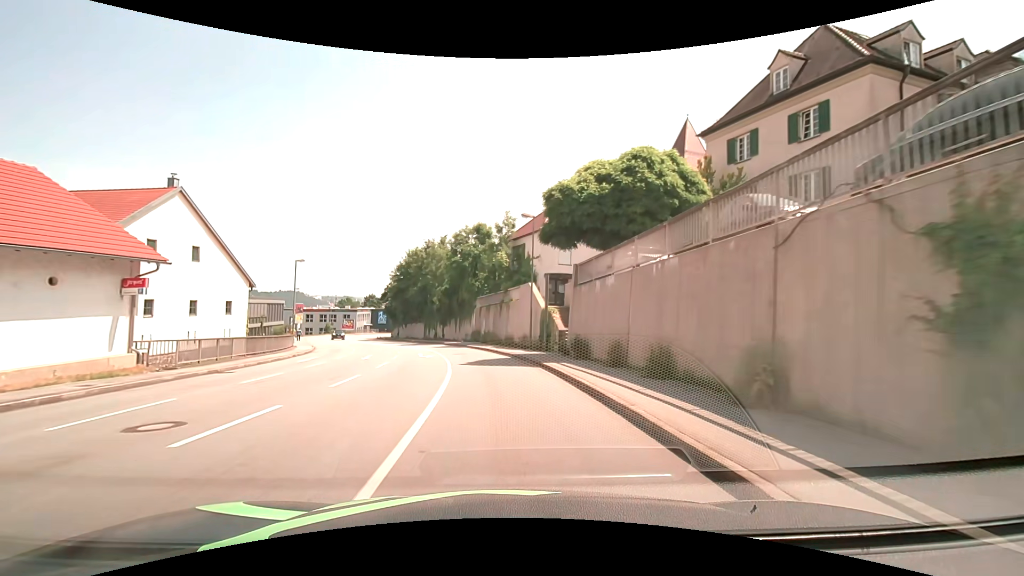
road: tertiary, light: Day
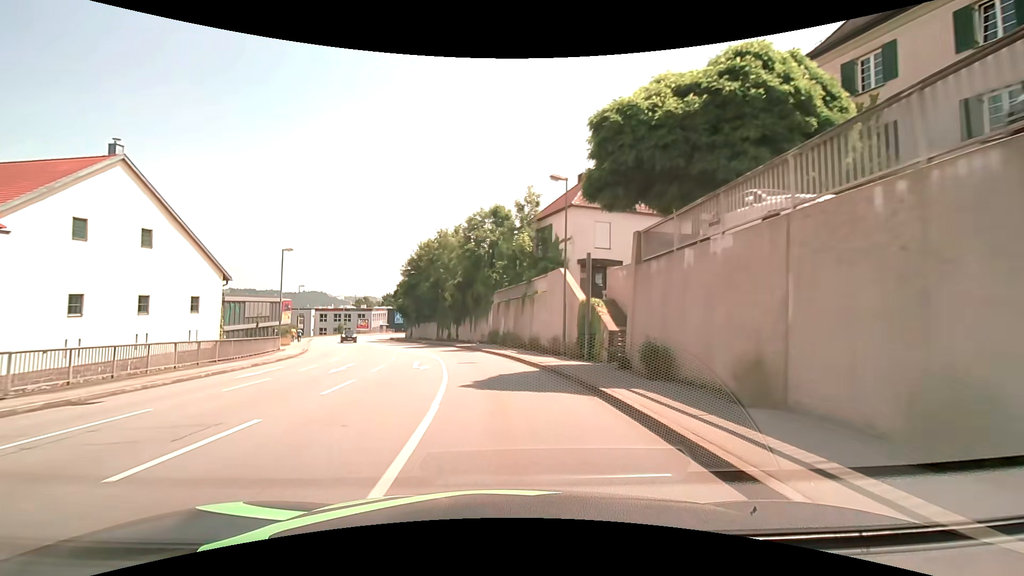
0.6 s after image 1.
(-0.1, +7.3) m; -2°
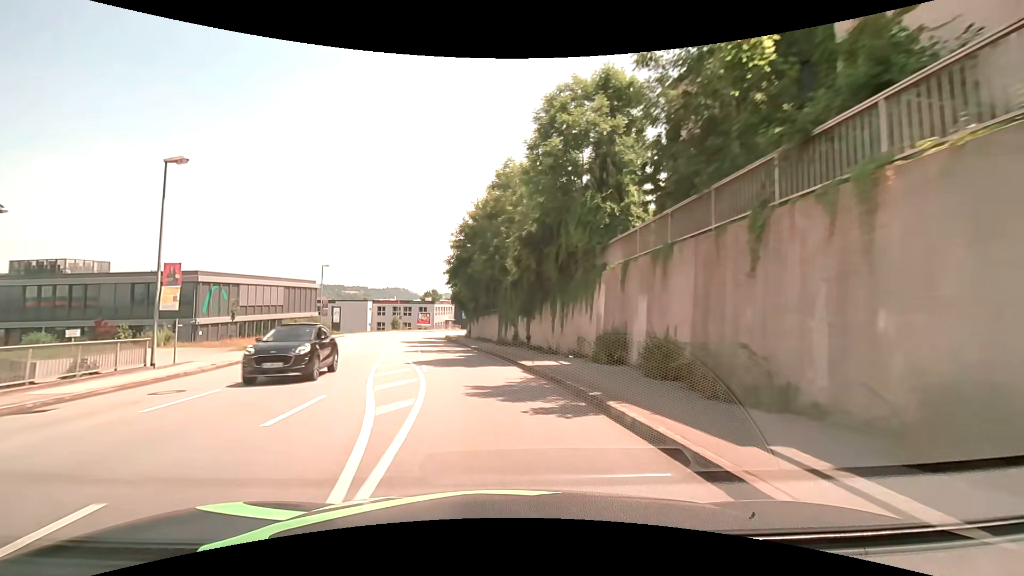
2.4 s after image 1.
(-1.6, +22.3) m; -8°
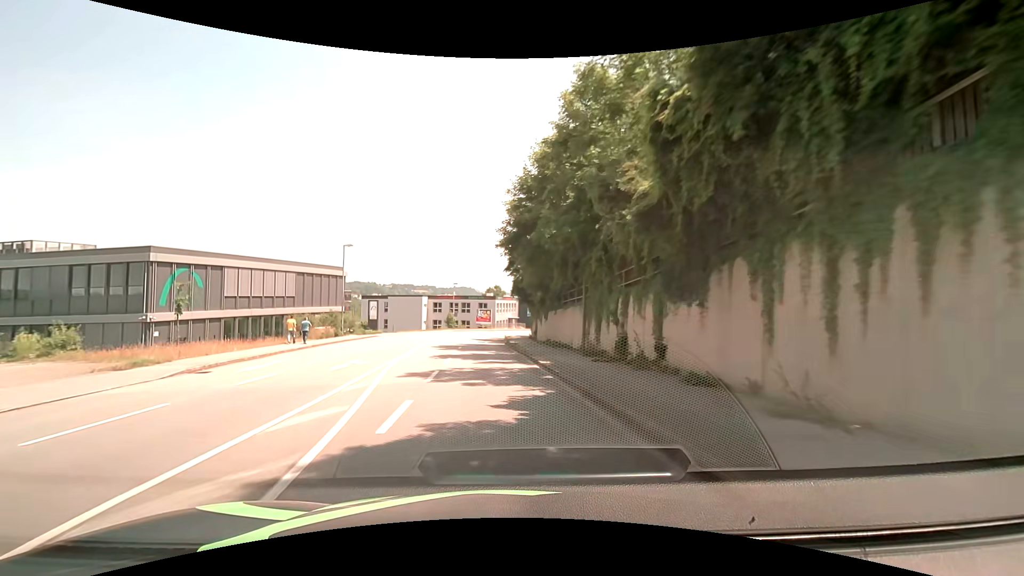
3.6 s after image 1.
(-1.0, +15.2) m; -8°
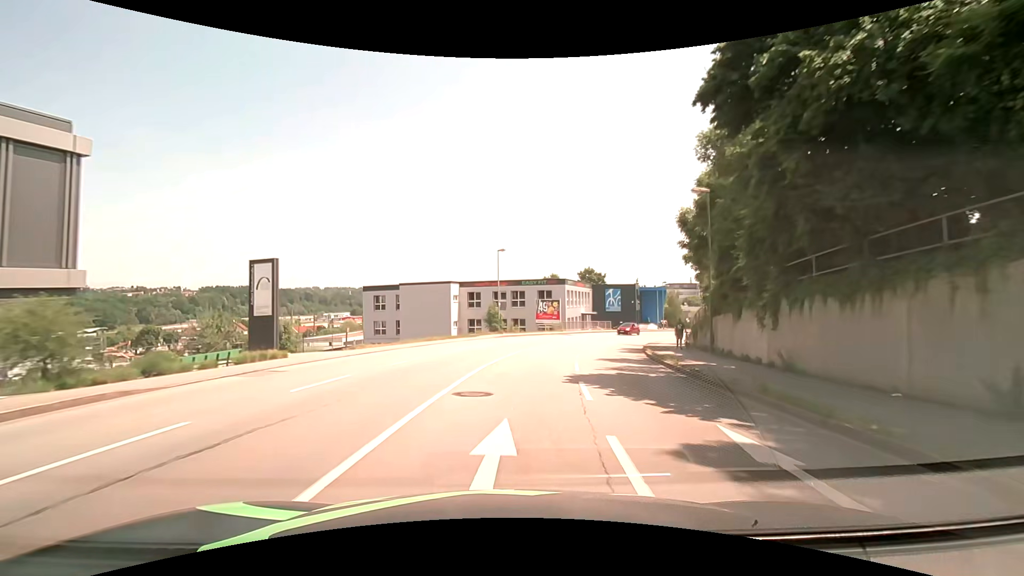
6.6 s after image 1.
(-3.6, +39.1) m; -5°
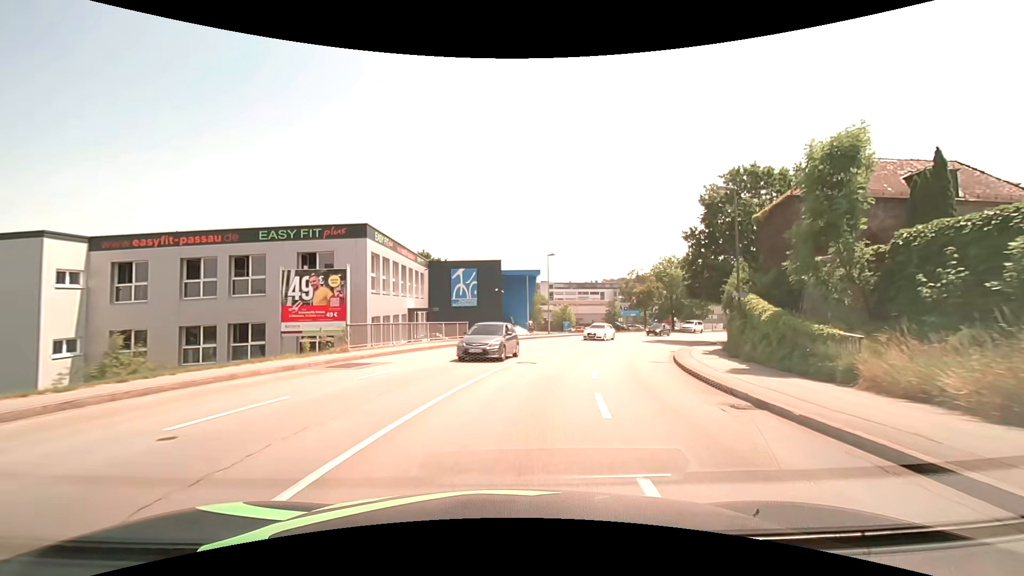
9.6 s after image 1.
(+5.6, +37.3) m; +18°
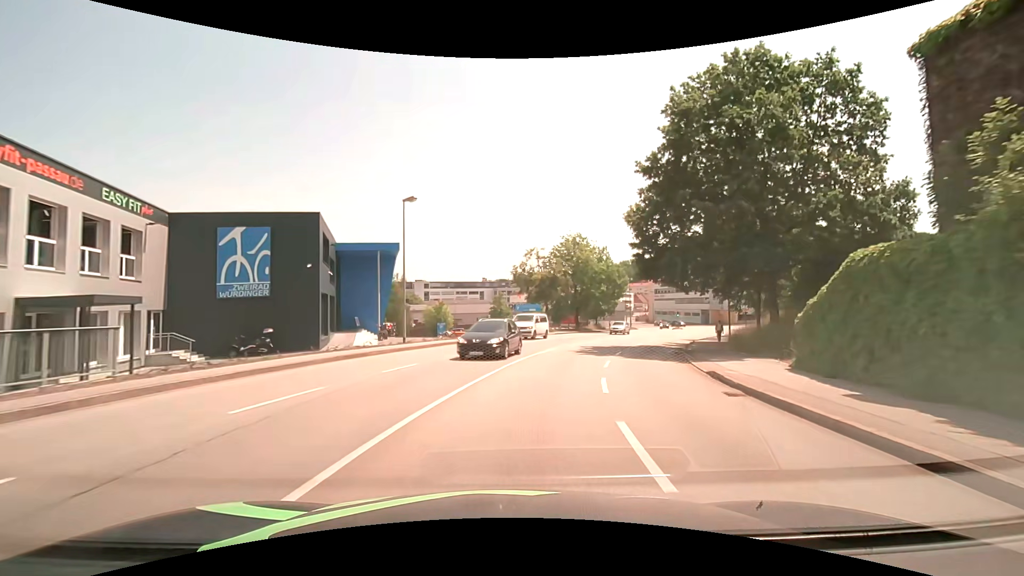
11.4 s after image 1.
(+2.7, +21.5) m; +15°
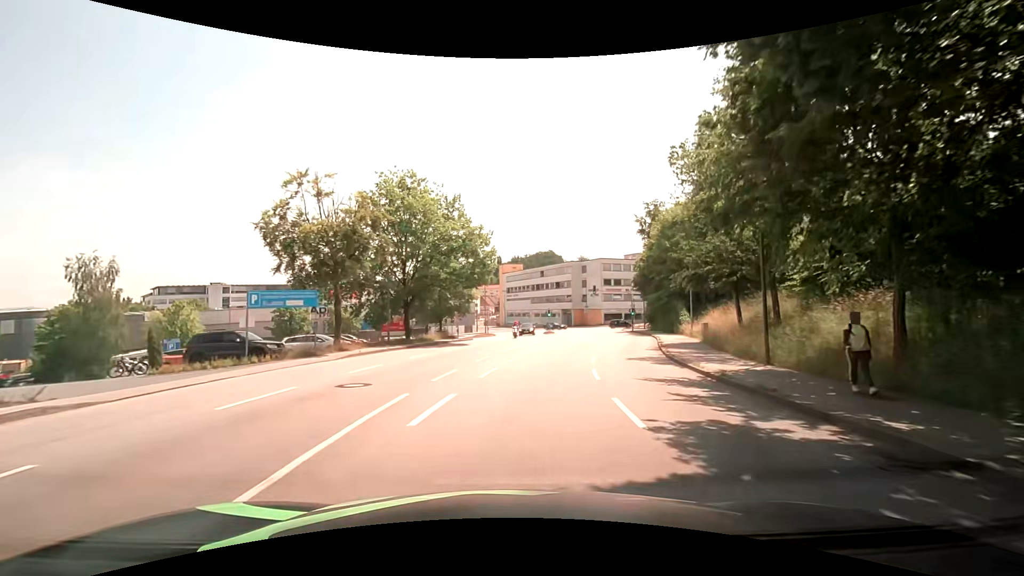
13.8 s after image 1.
(+4.0, +27.4) m; +17°
(0, +10) (+2, +20) (+4, +30) (+7, +39) (+9, +49) (+11, +59) (+12, +69) (+13, +79) (+12, +89) (+11, +99) m
